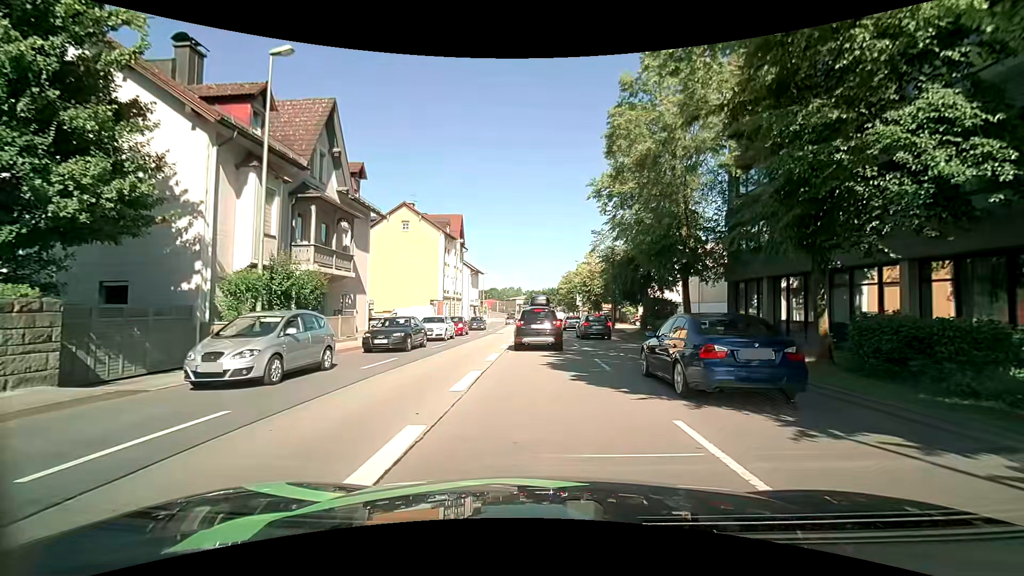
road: primary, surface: asphalt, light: Day
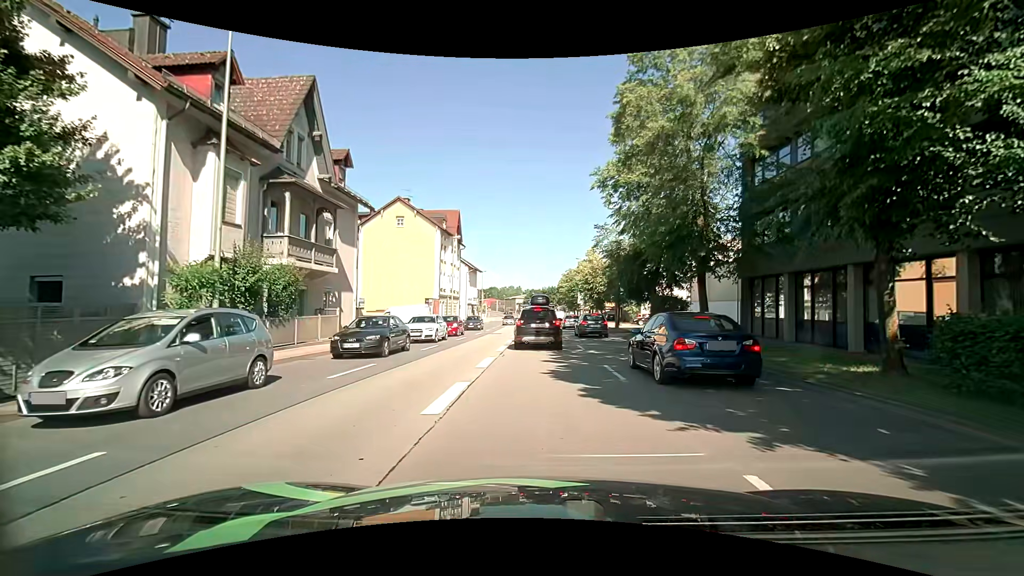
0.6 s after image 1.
(0.0, +2.2) m; +2°
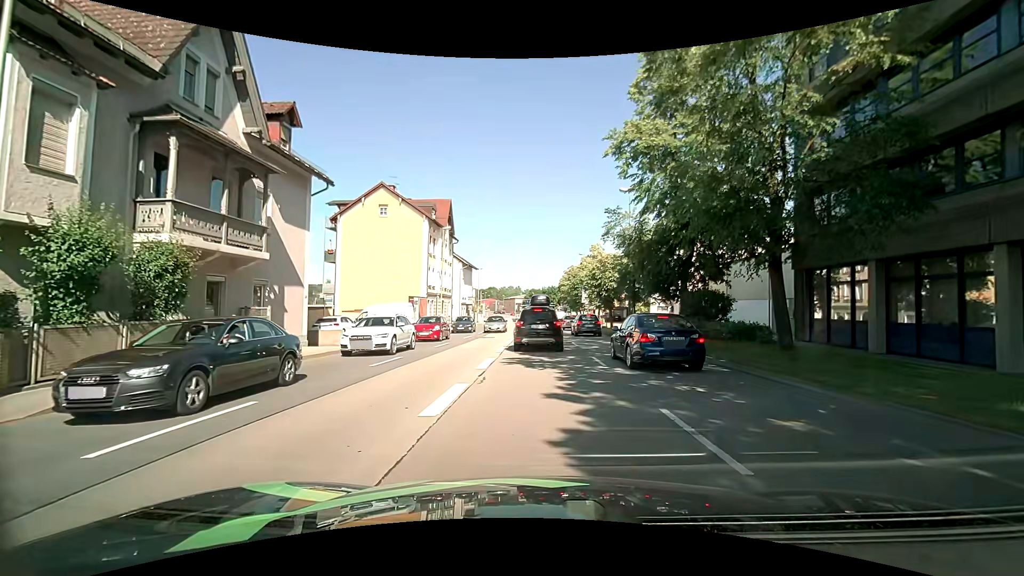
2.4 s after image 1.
(-0.2, +6.0) m; 0°
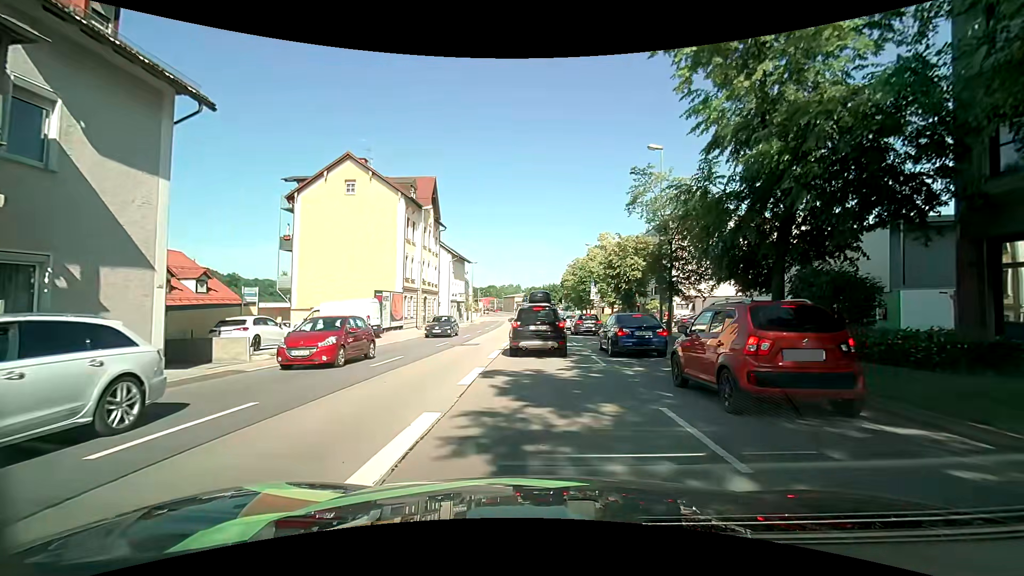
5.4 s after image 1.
(-0.2, +8.9) m; -1°
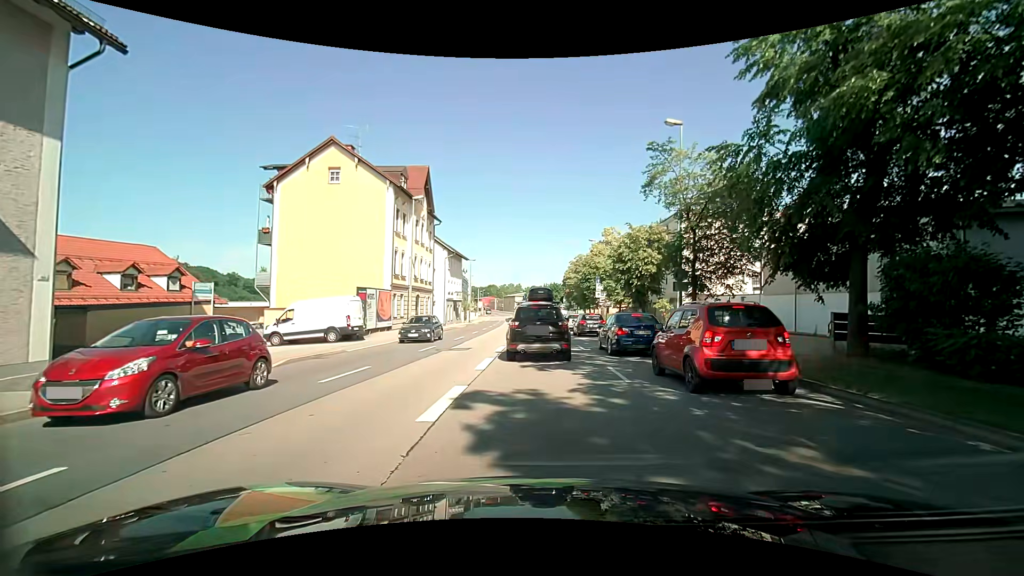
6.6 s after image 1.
(0.0, +3.4) m; 0°
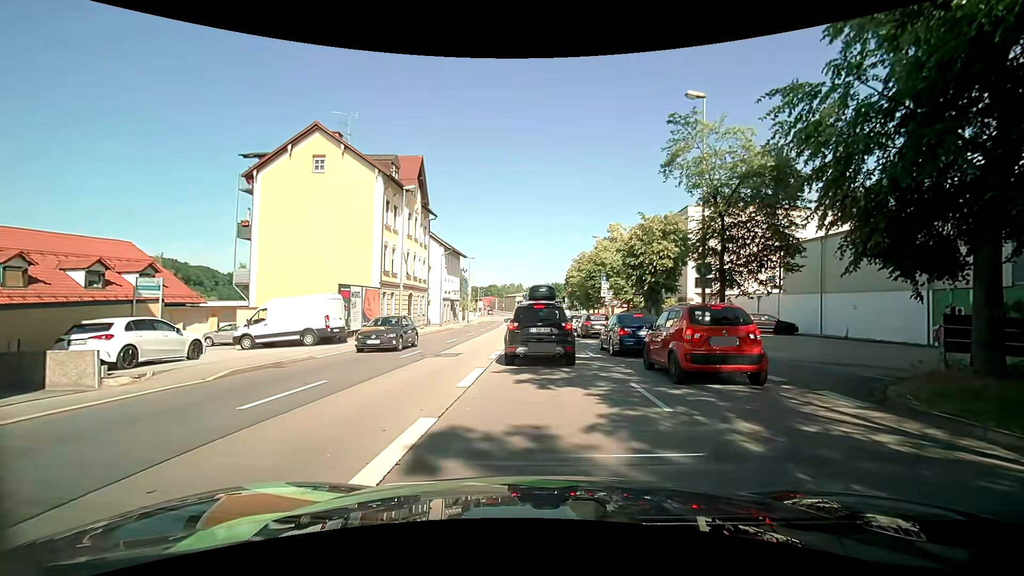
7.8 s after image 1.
(0.0, +2.9) m; +1°
